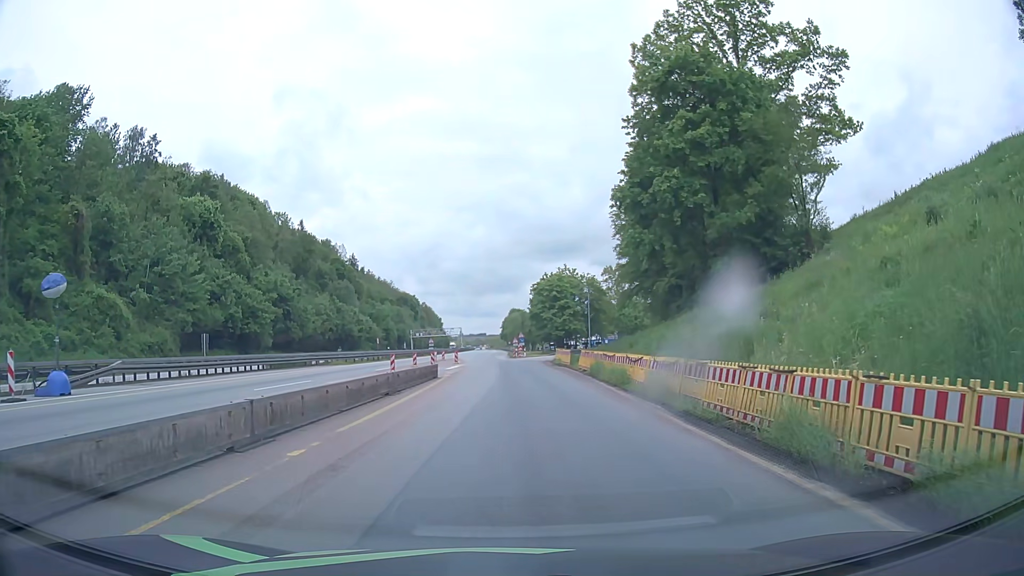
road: motorway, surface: asphalt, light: Day
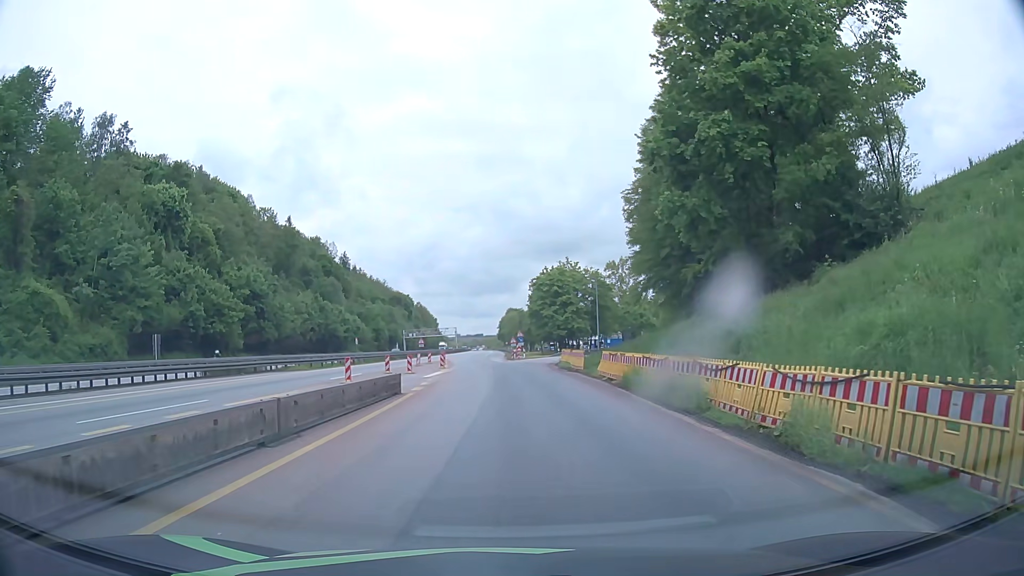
(+0.1, +9.6) m; +1°
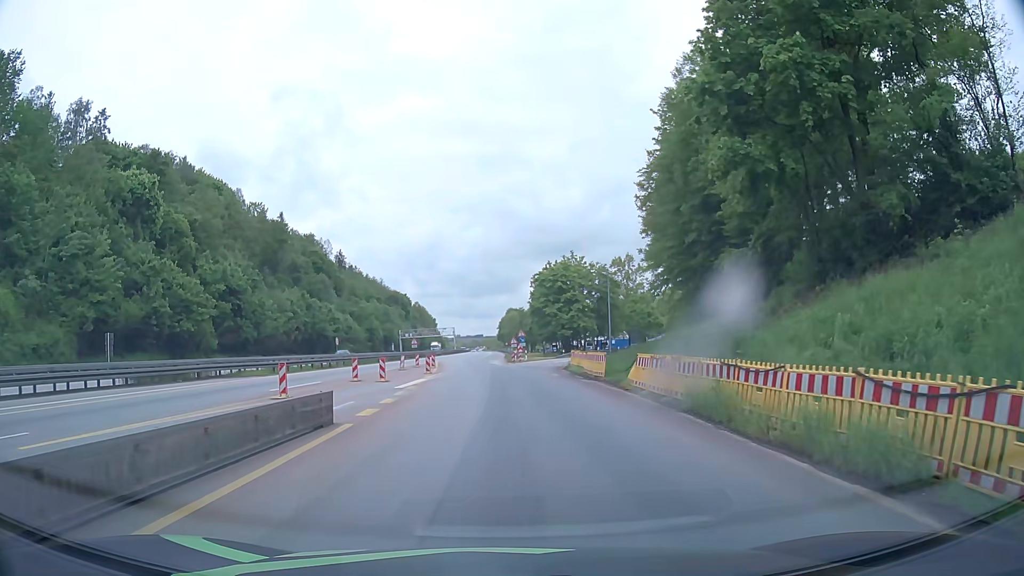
(0.0, +7.8) m; 0°
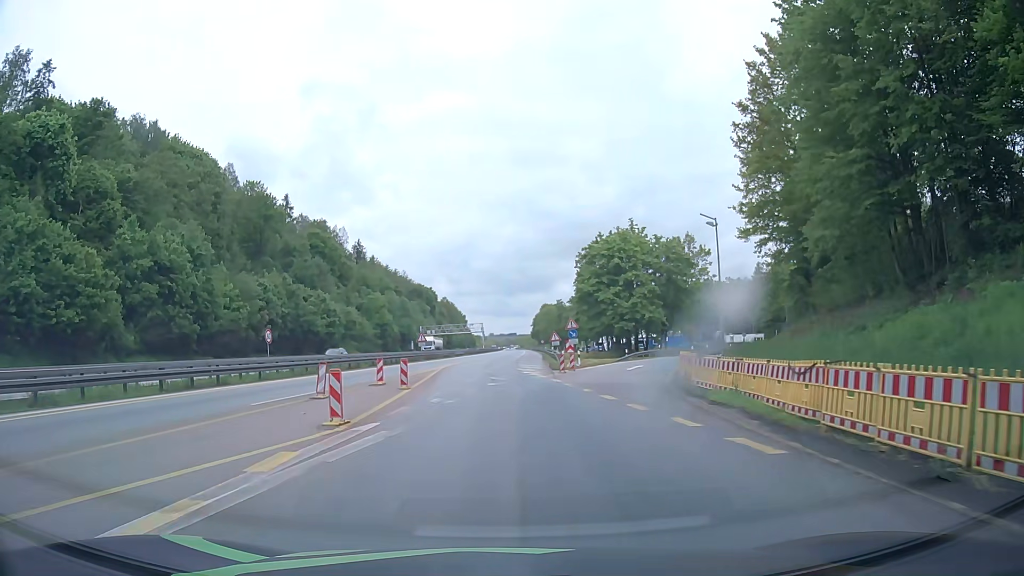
(-0.5, +24.1) m; -3°
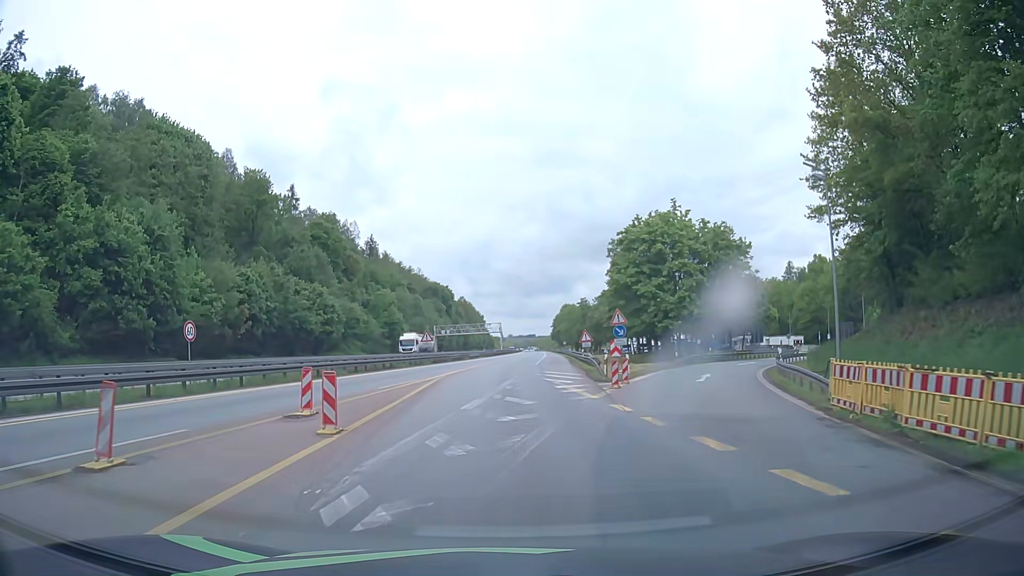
(-0.2, +11.5) m; -2°
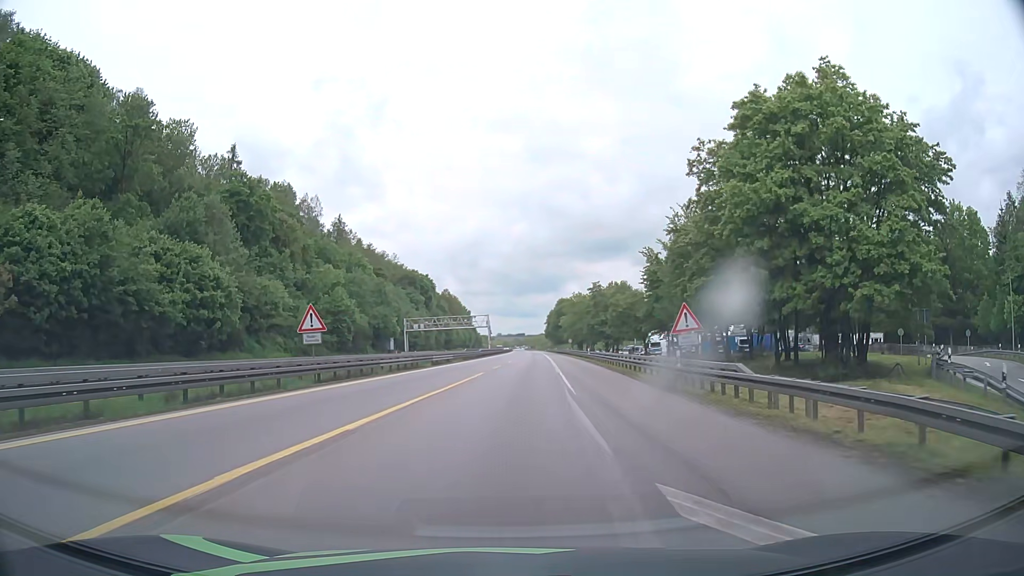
(+0.3, +34.3) m; +1°
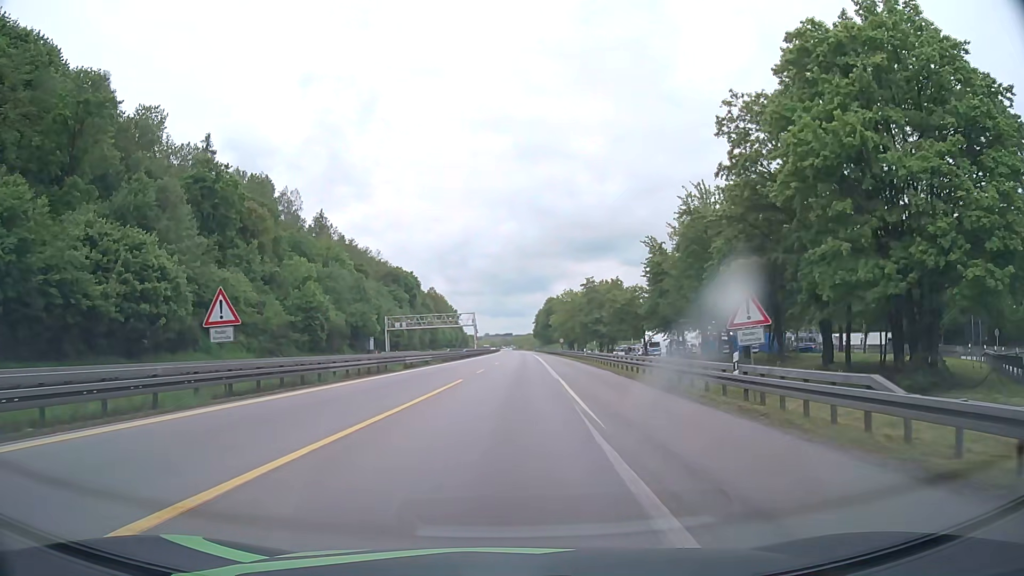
(+0.1, +7.6) m; +1°
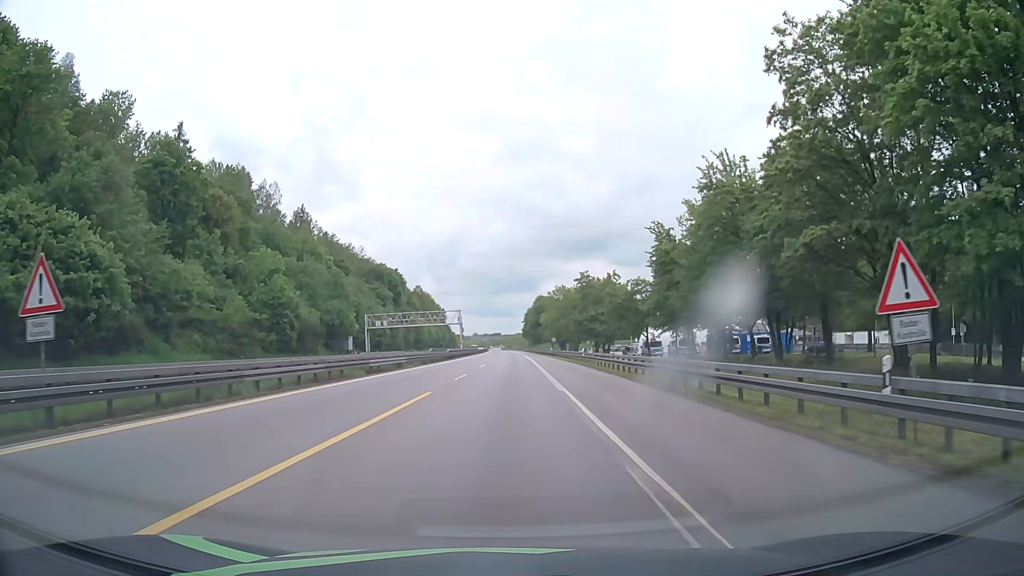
(+0.1, +7.9) m; +1°
(0, +10) (0, +20) (0, +30) (0, +40) (+1, +50) (+1, +60) (+1, +70) (+1, +80) (+1, +90) (+1, +100) m
